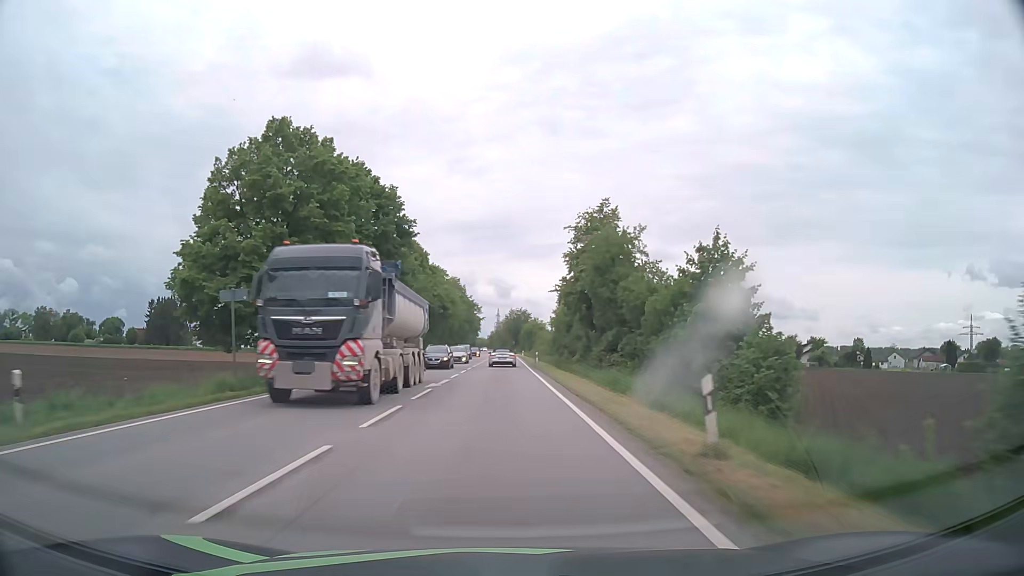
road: primary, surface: asphalt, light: Day
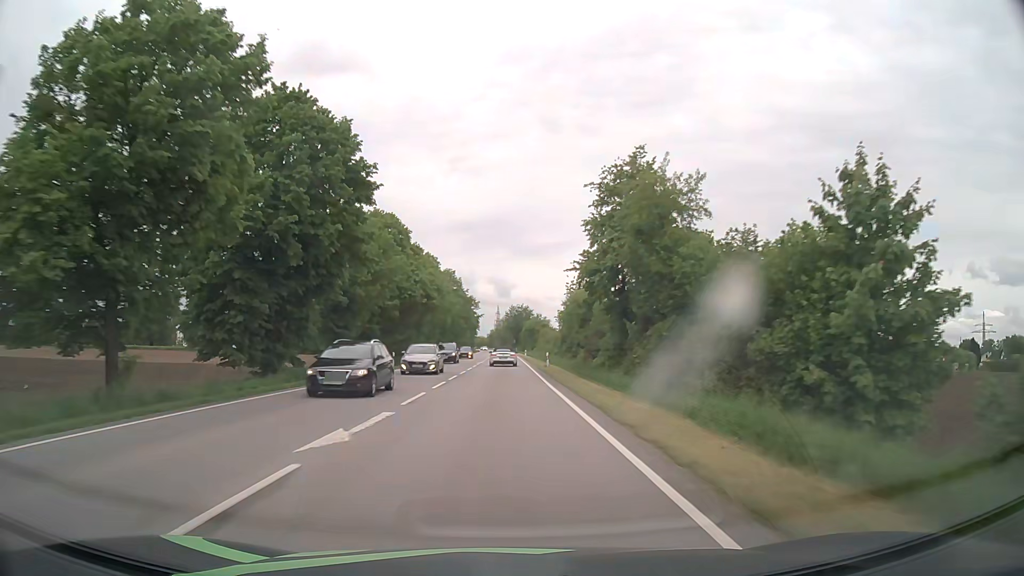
(0.0, +13.7) m; 0°
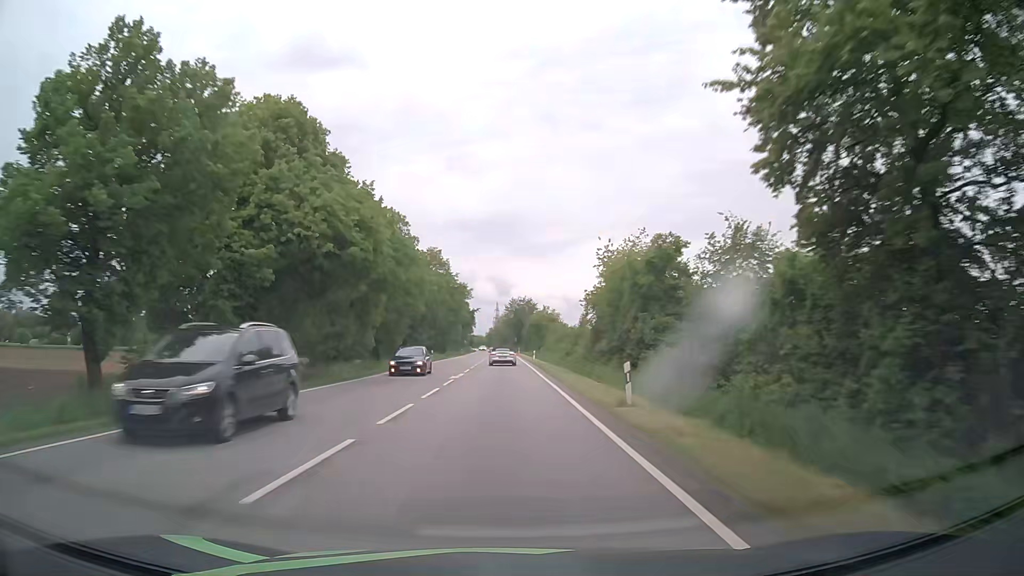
(-0.1, +27.8) m; 0°
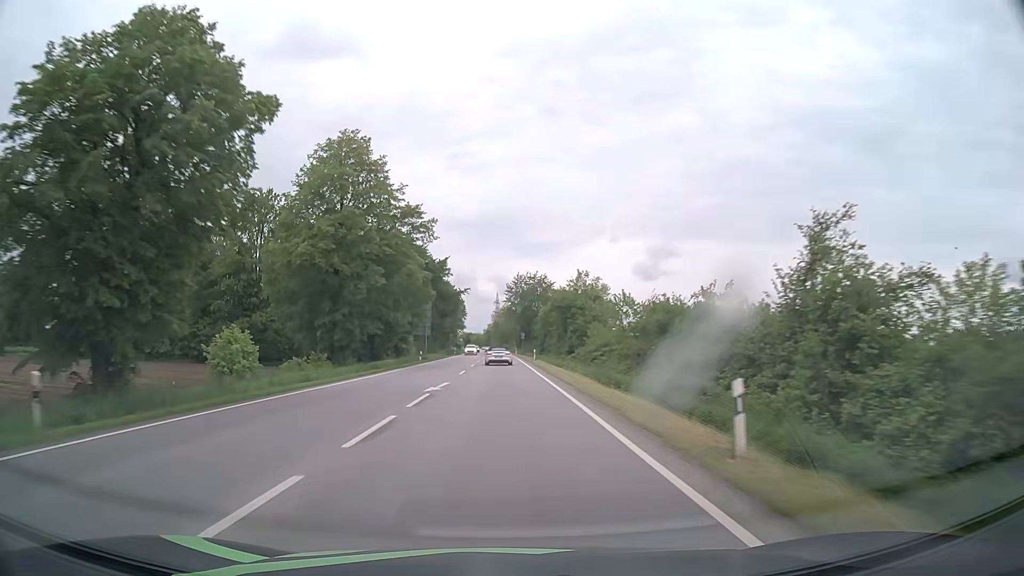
(-0.1, +57.0) m; 0°
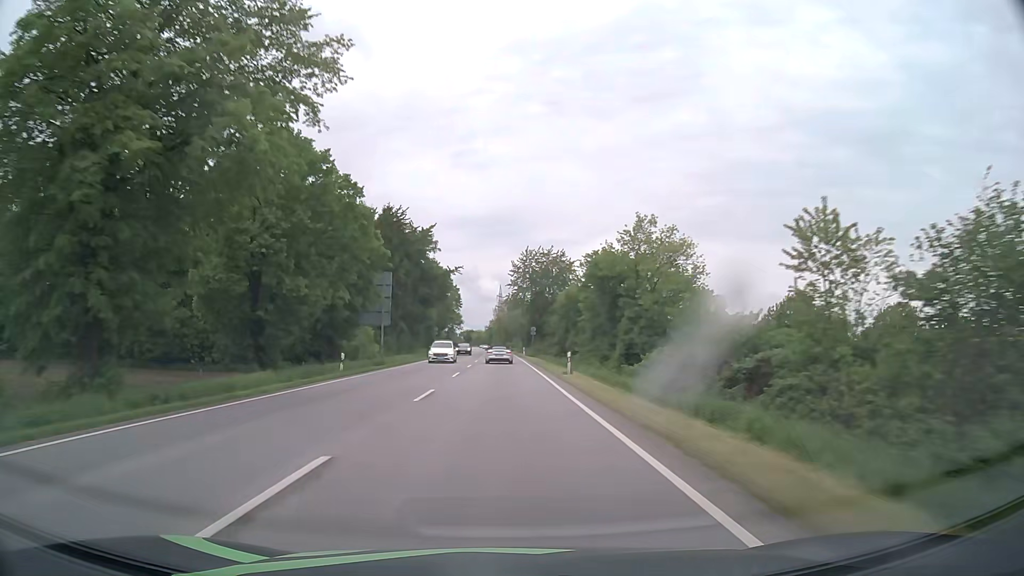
(0.0, +29.1) m; 0°
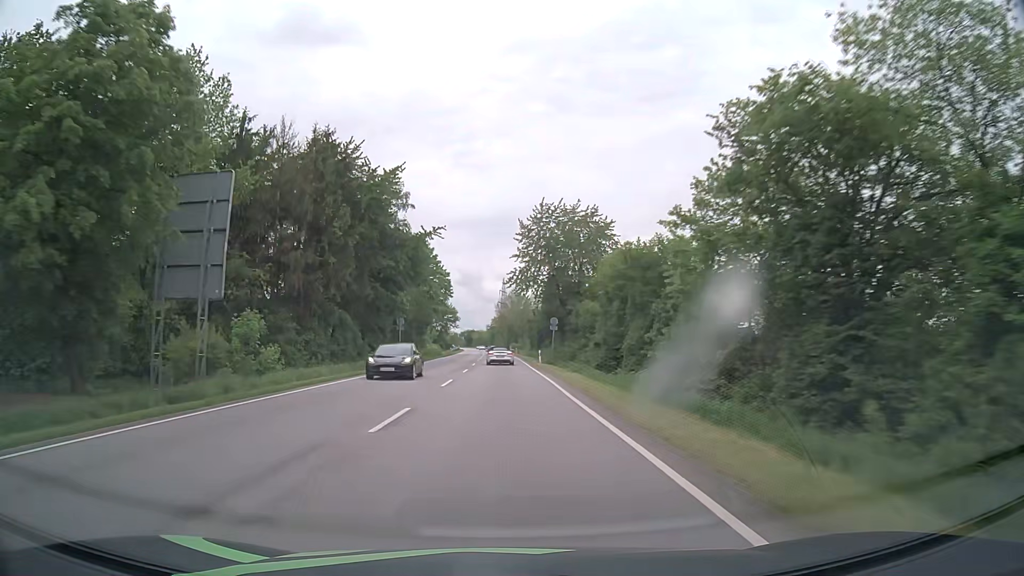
(-0.1, +29.4) m; 0°
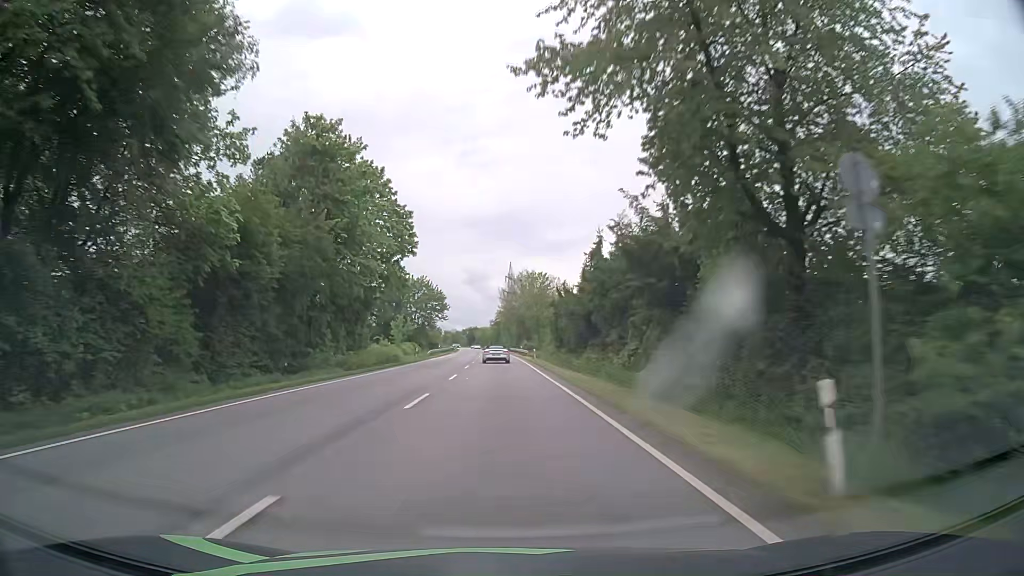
(-0.2, +44.5) m; 0°
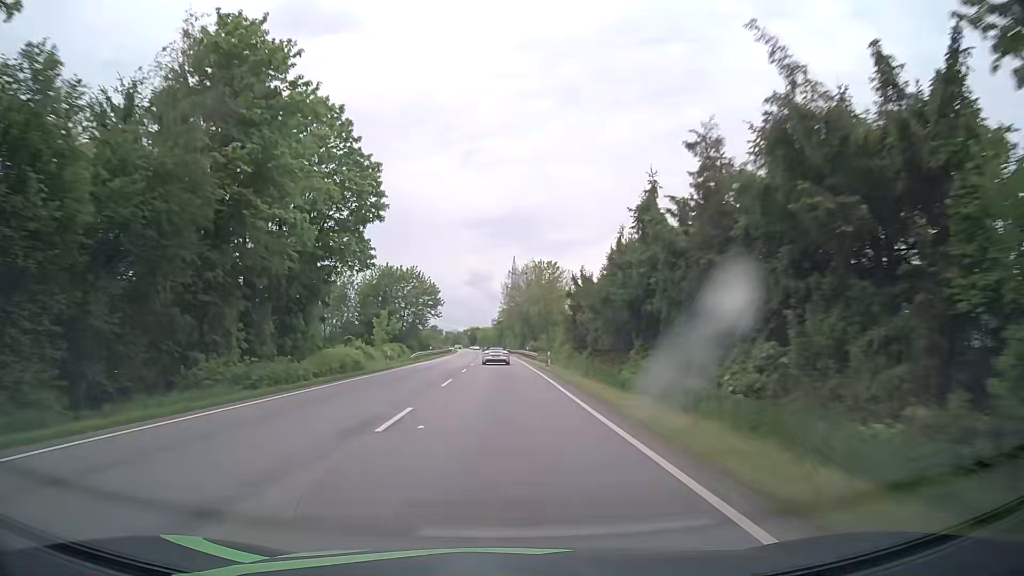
(-0.1, +14.9) m; 0°
(0, +10) (0, +20) (-1, +30) (-1, +40) (-1, +50) (-1, +60) (-2, +70) (-2, +80) (-3, +90) (-3, +100) m
